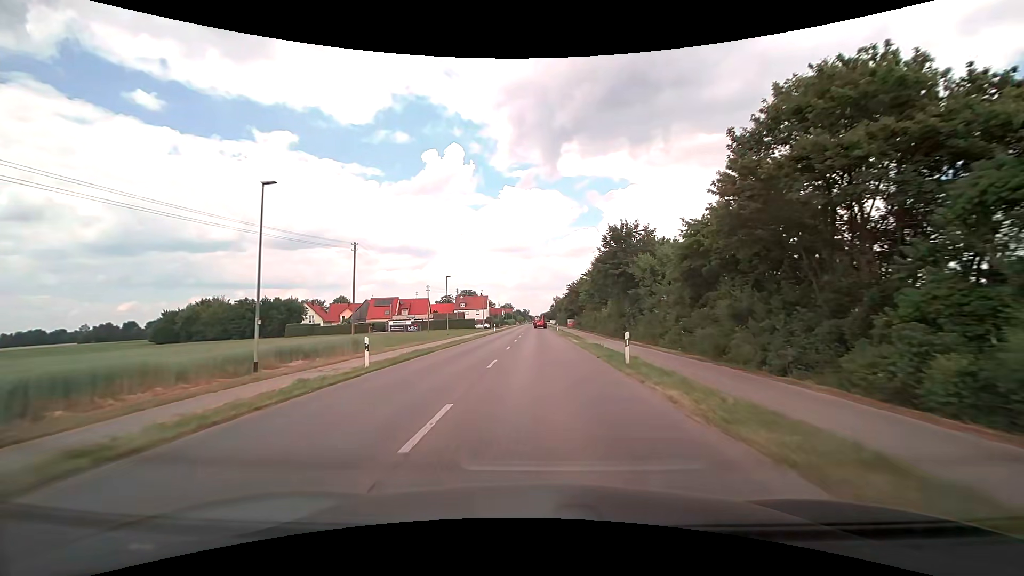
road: tertiary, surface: asphalt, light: Day
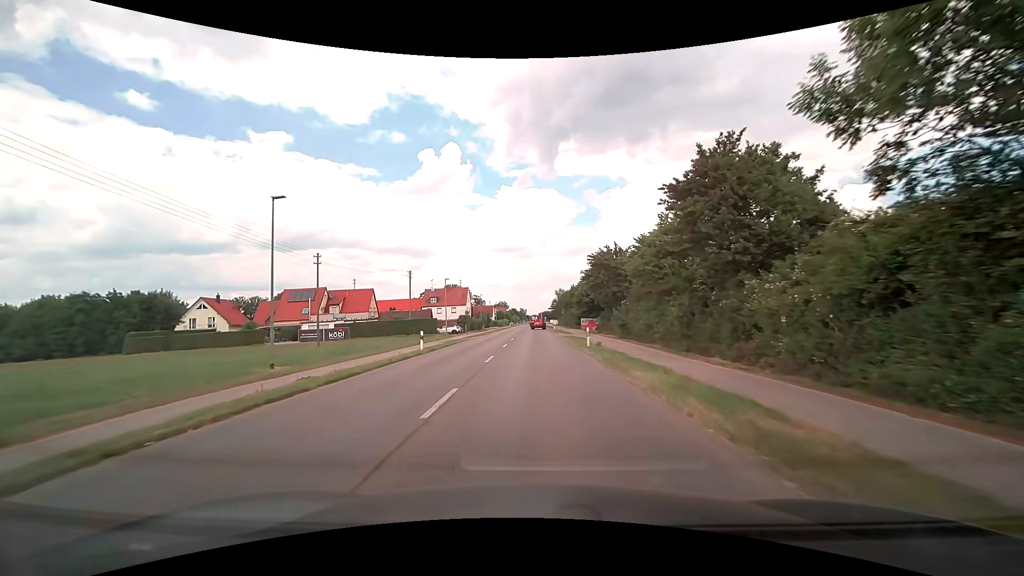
(+0.2, +43.4) m; 0°
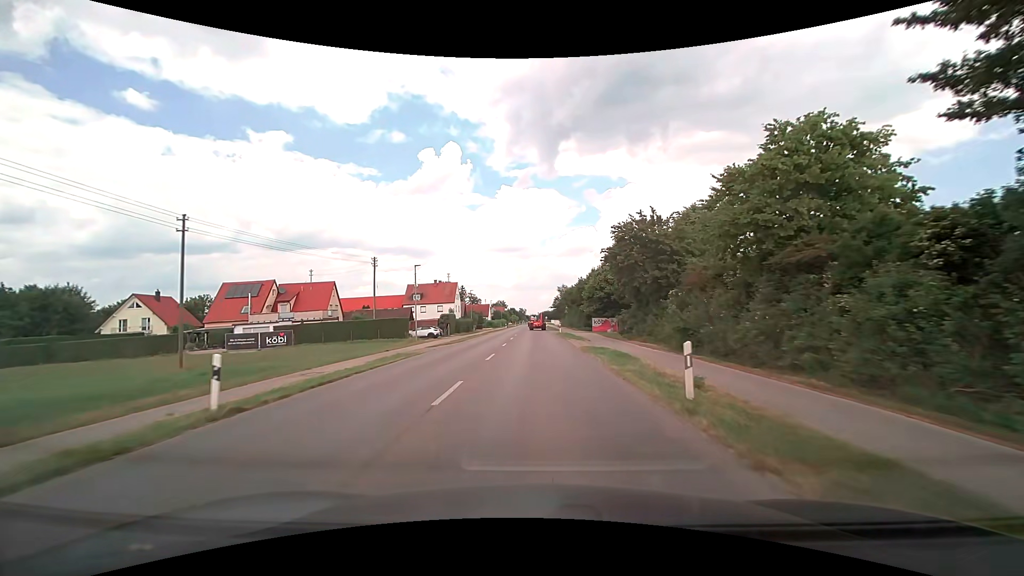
(0.0, +16.9) m; 0°
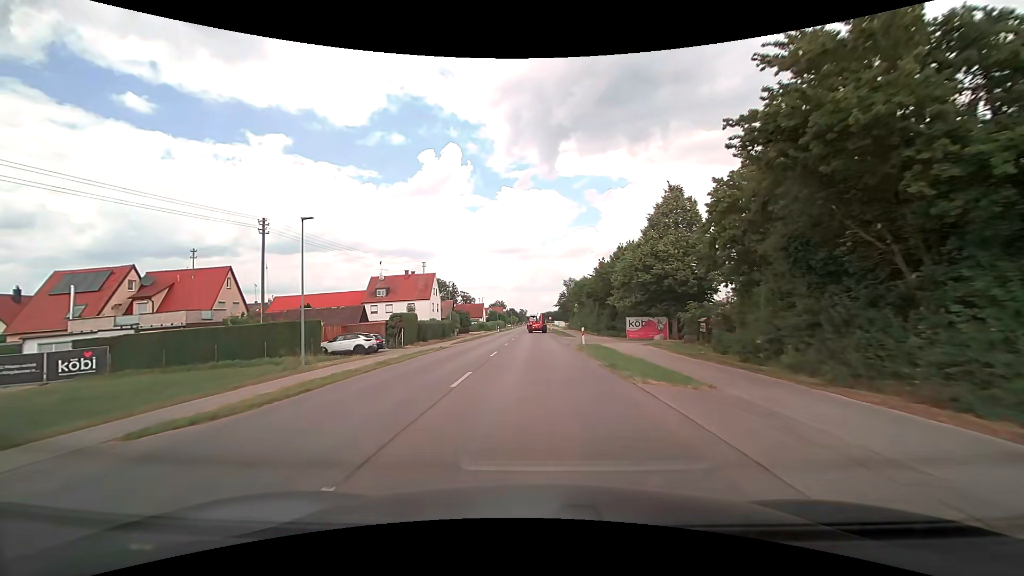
(0.0, +24.6) m; 0°
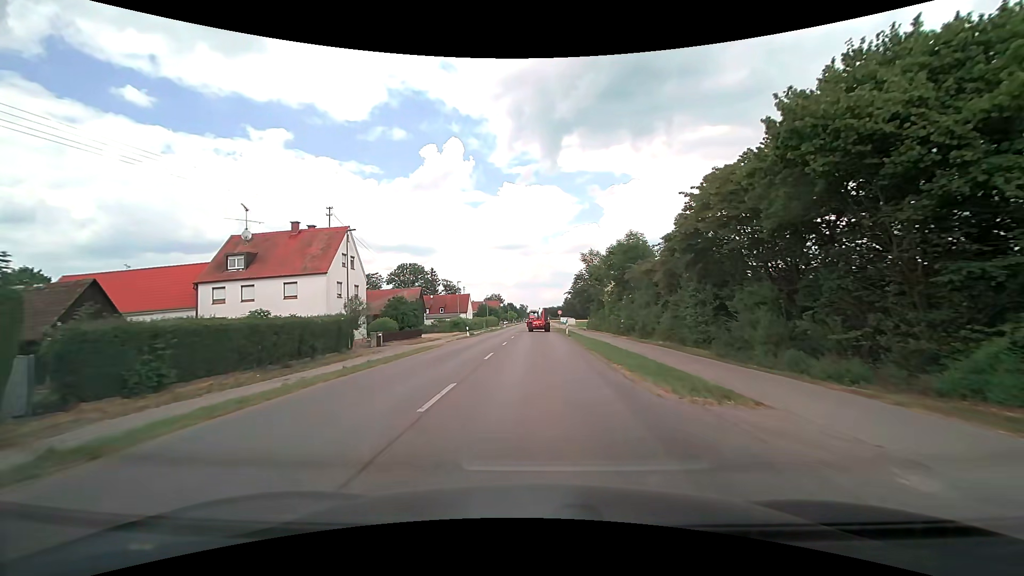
(-0.1, +38.8) m; 0°
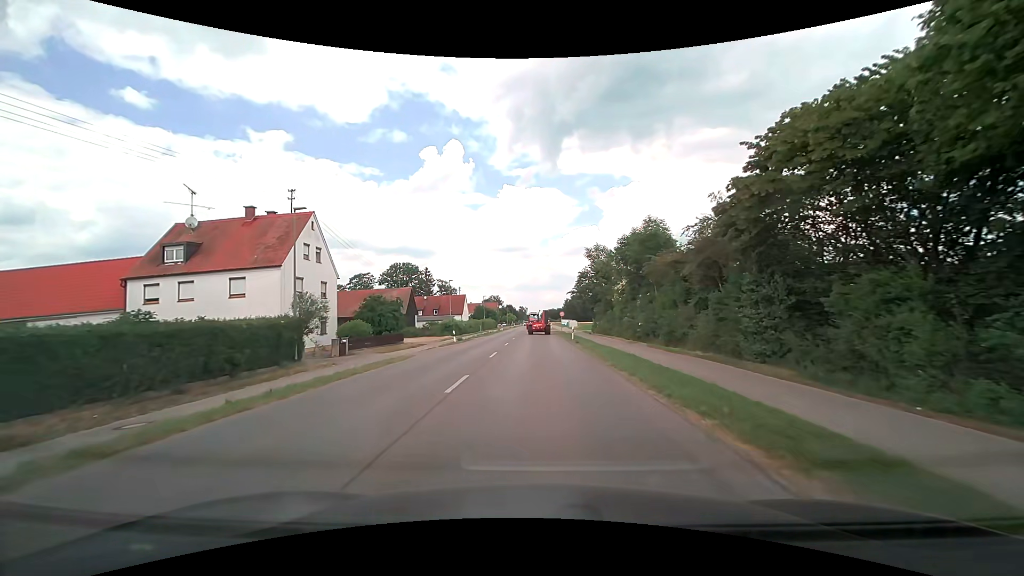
(0.0, +7.0) m; 0°
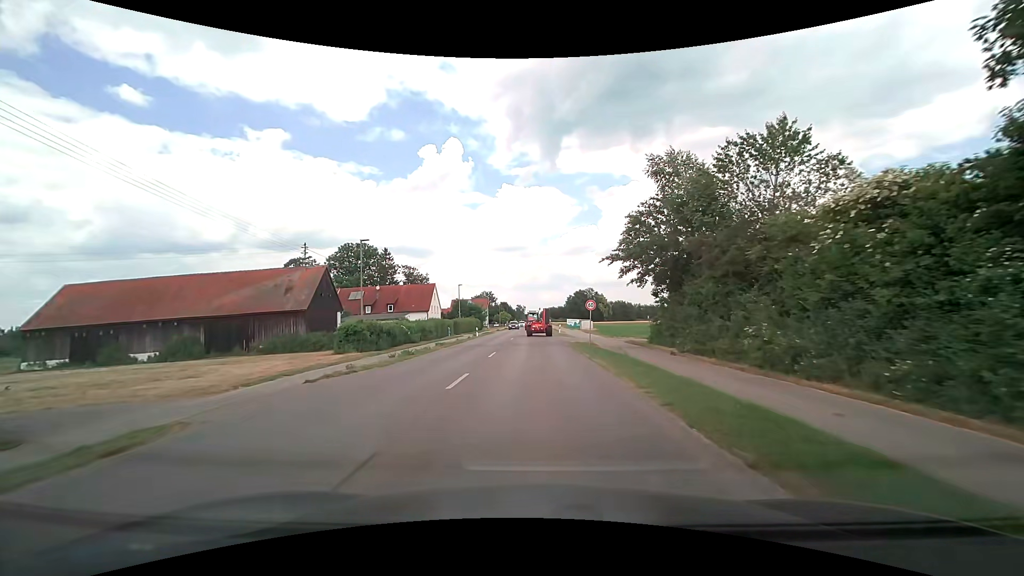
(0.0, +35.3) m; 0°
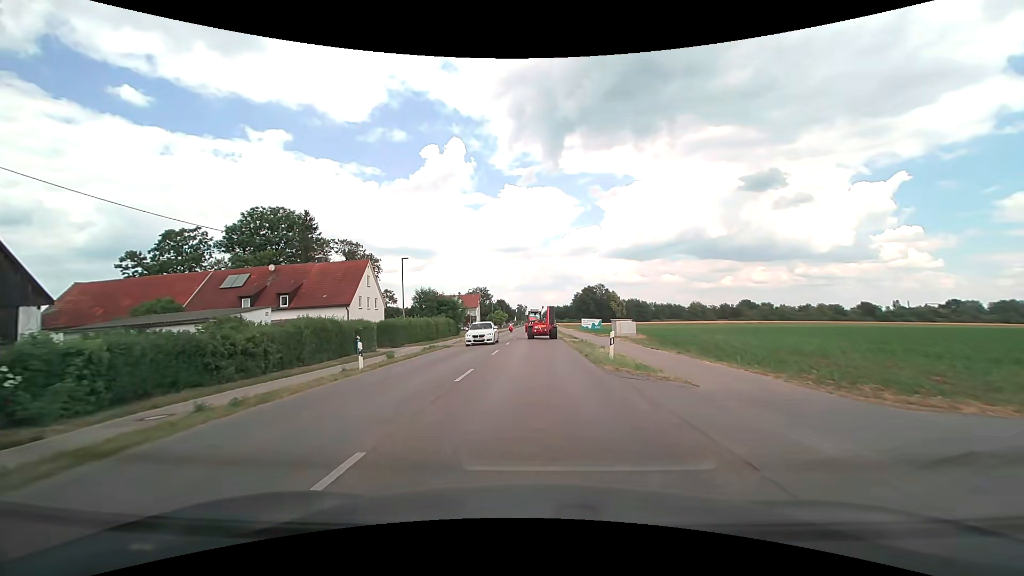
(0.0, +34.6) m; 0°
